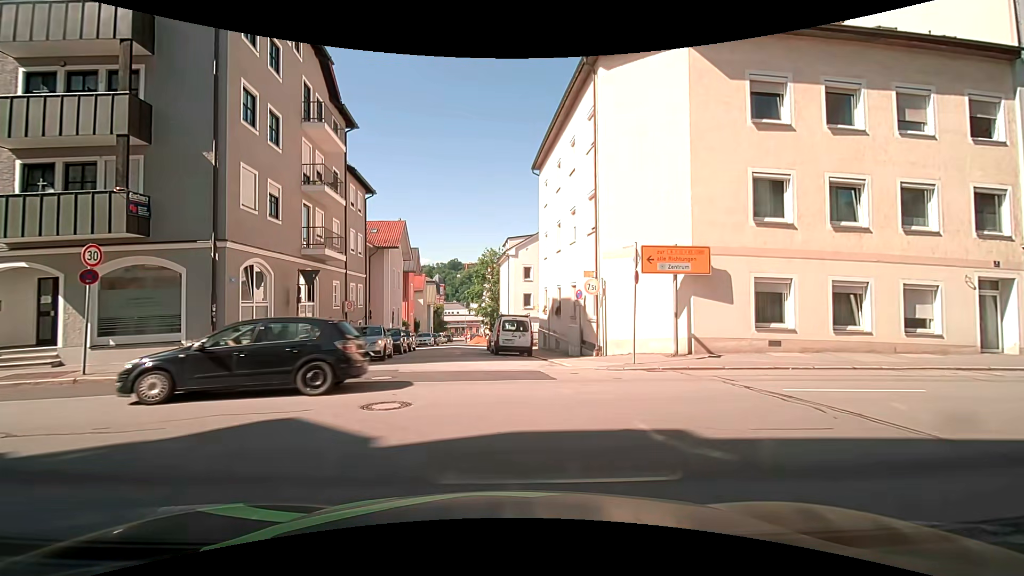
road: residential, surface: asphalt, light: Day
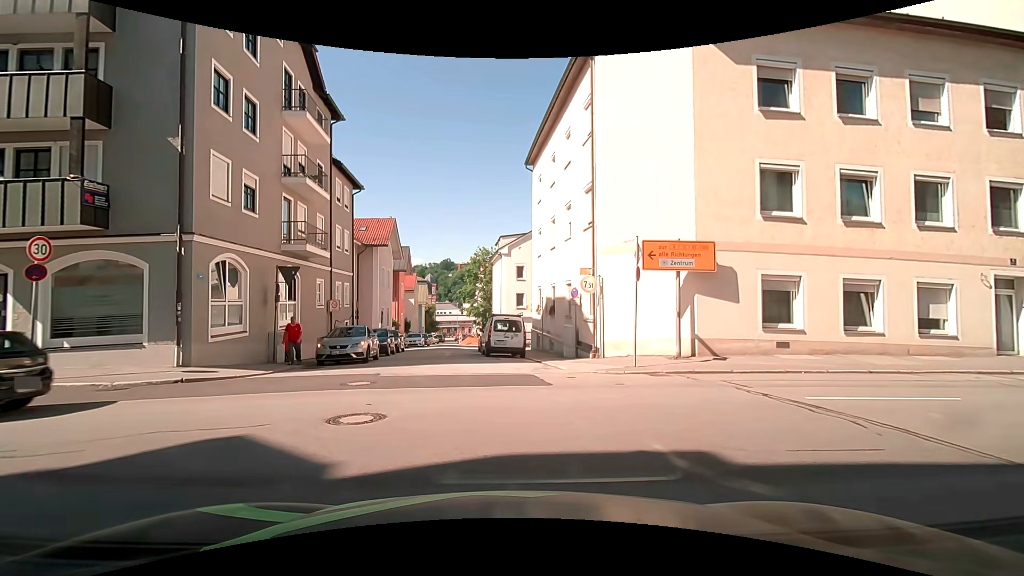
(0.0, +1.0) m; 0°
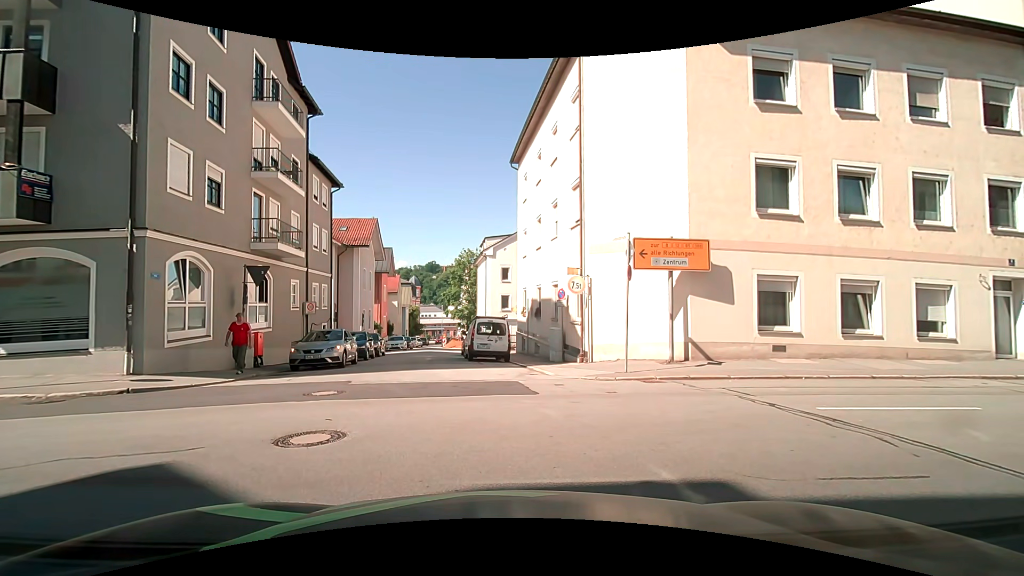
(0.0, +0.9) m; 0°
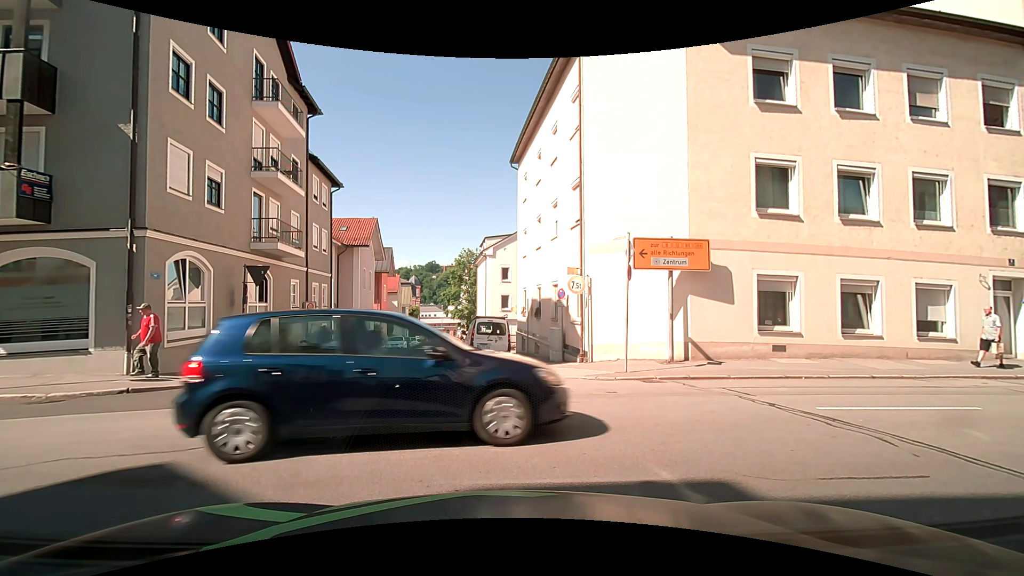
(0.0, 0.0) m; 0°
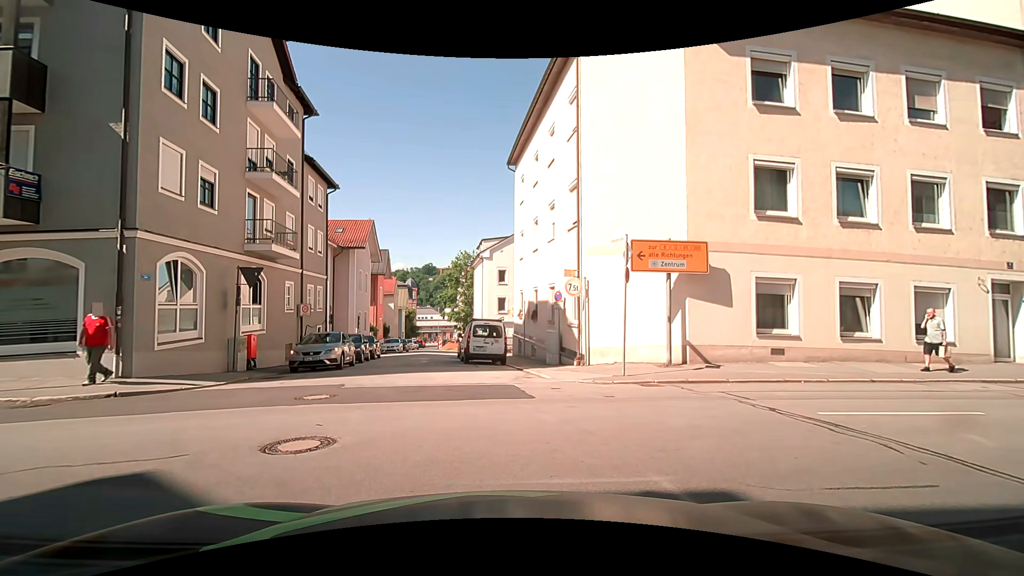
(0.0, +0.2) m; 0°
